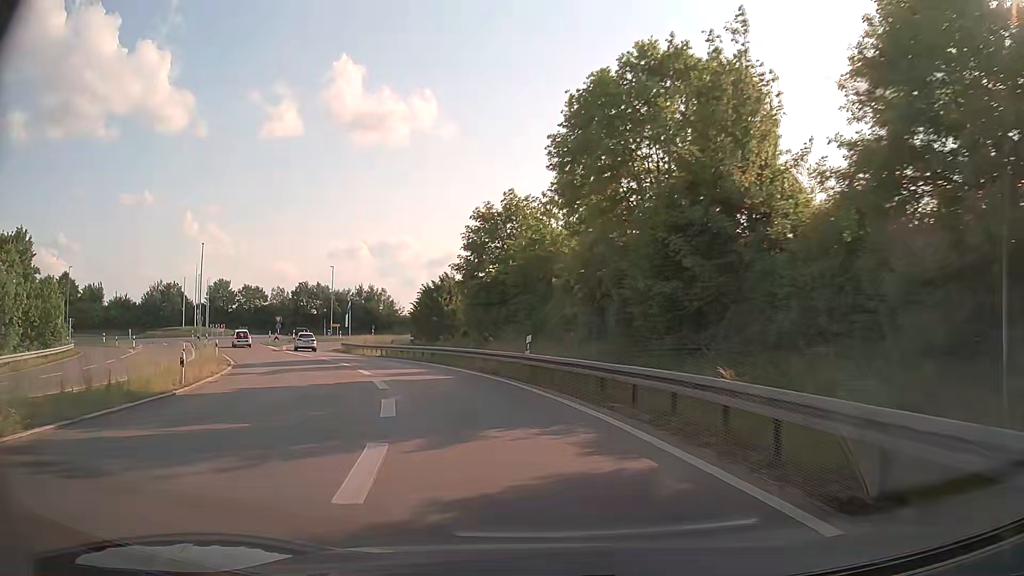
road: trunk_link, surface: asphalt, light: Day
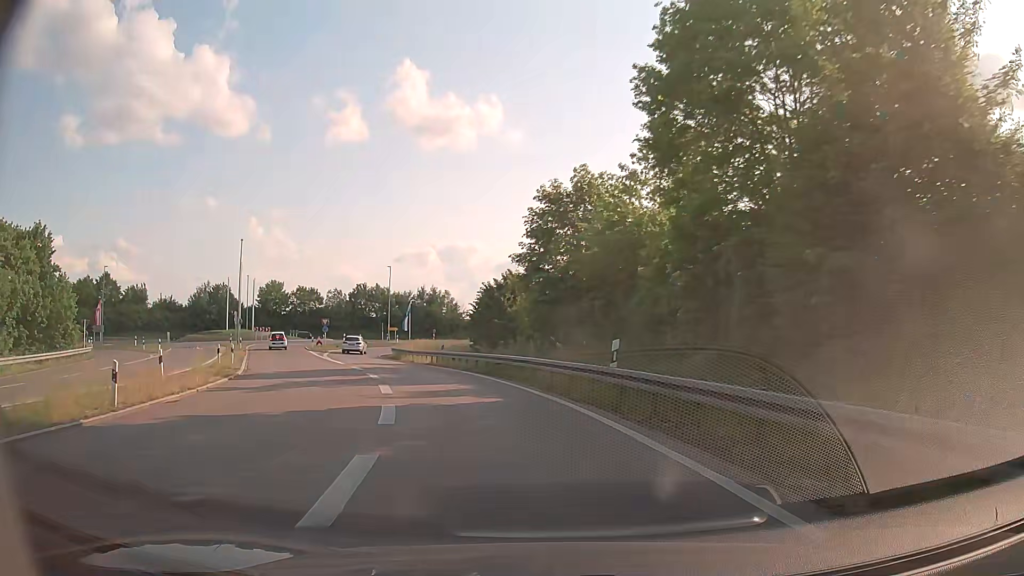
(-0.4, +6.8) m; -6°
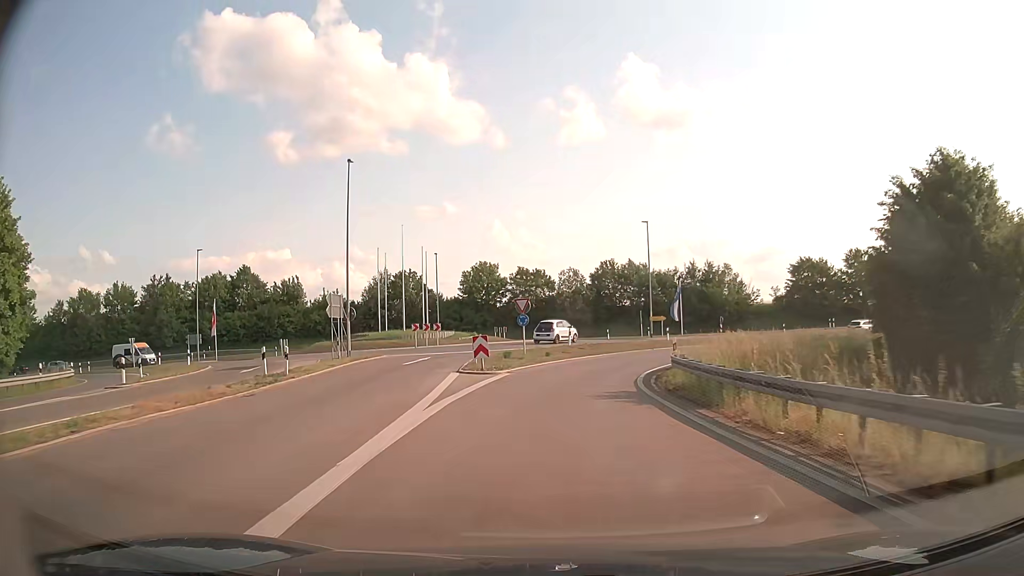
(-8.1, +34.8) m; -21°
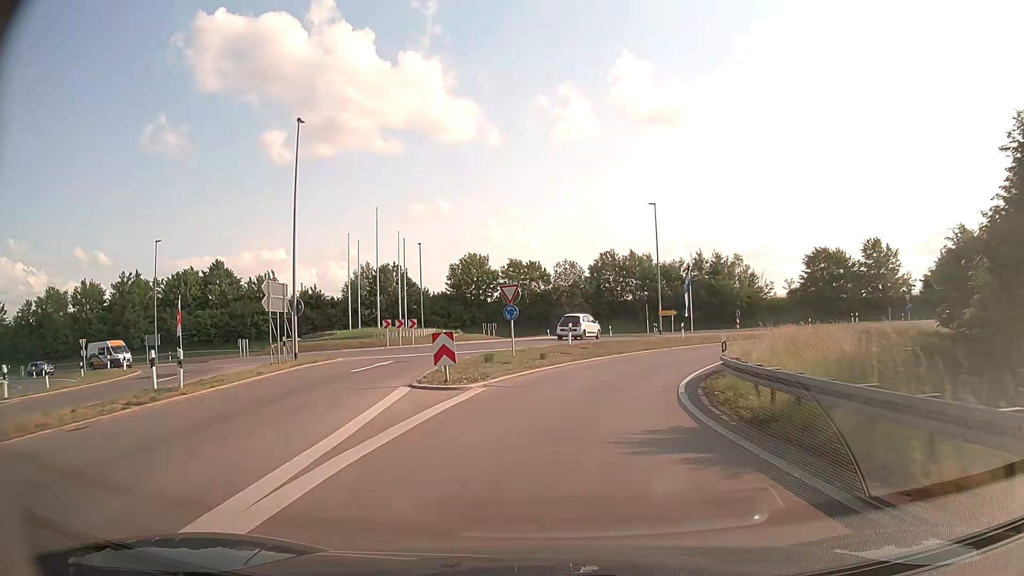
(-0.1, +7.3) m; 0°
(0, +10) (+2, +20) (+5, +29) (+11, +38) (+18, +45) (+26, +50) (+35, +54) (+45, +57) (+55, +59) (+65, +60) m
